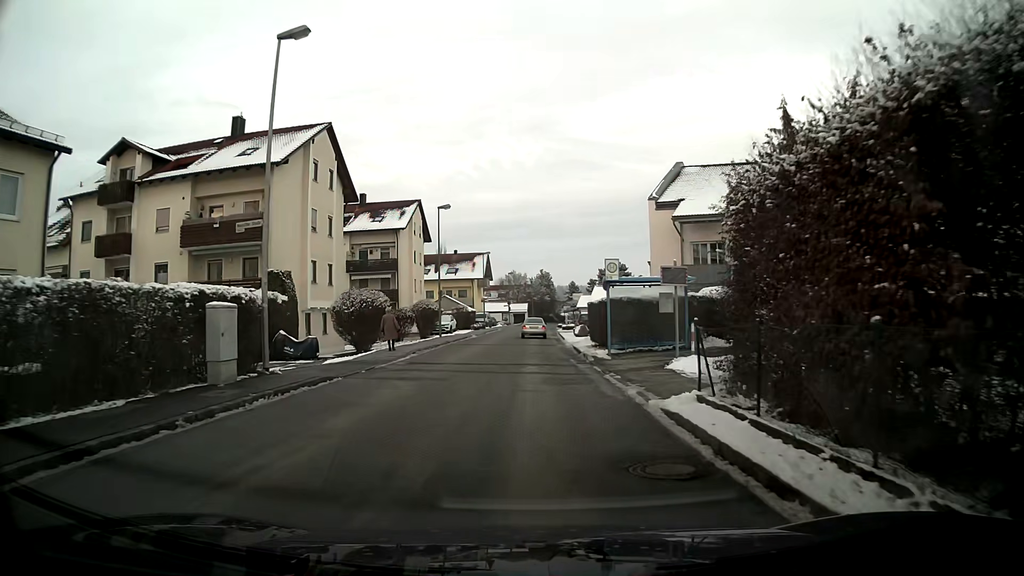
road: unclassified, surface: asphalt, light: Day
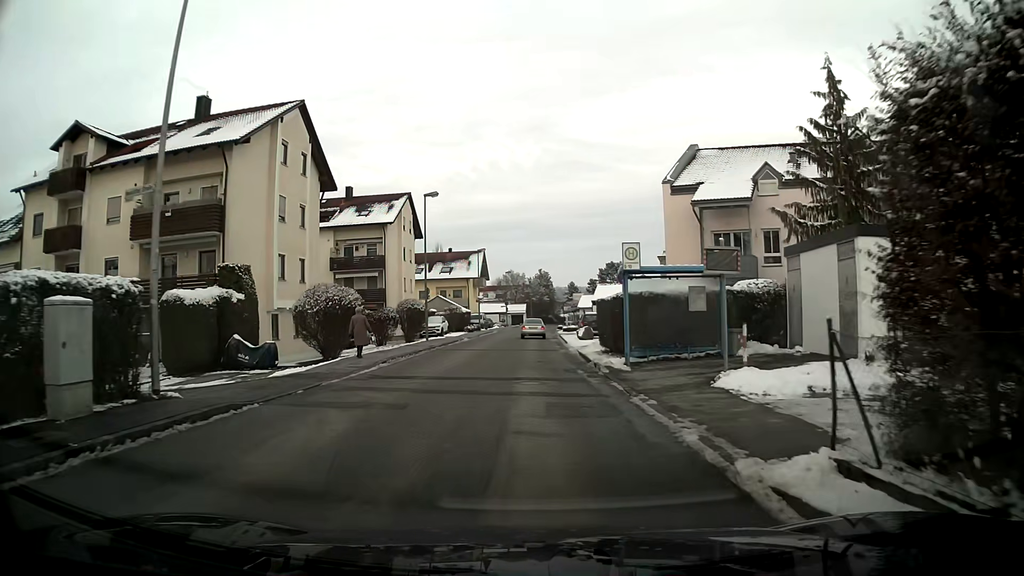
(0.0, +4.7) m; 0°
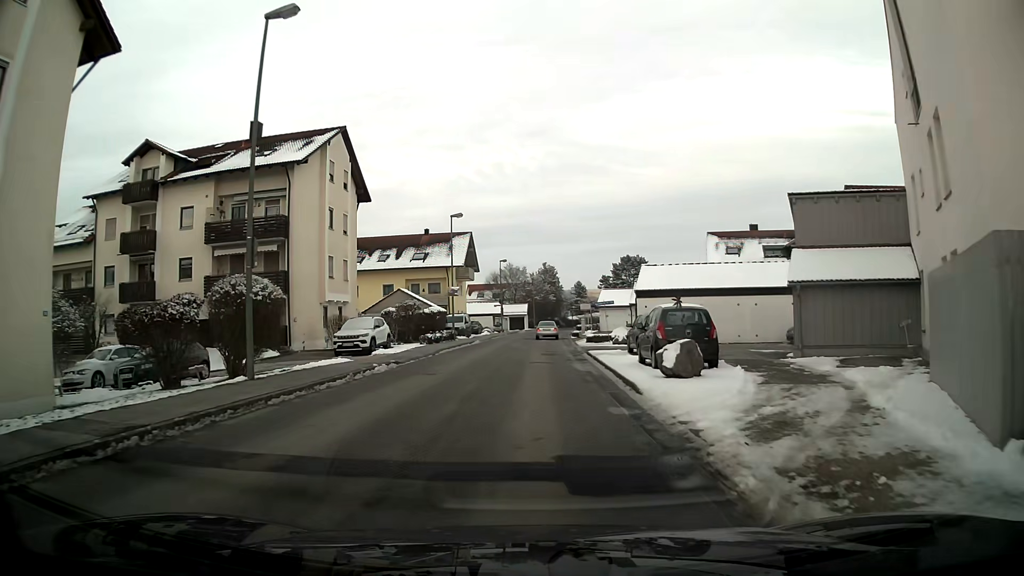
(-0.2, +23.9) m; 0°
(0, +10) (0, +20) (0, +30) (0, +40) (+1, +50) (+1, +60) (+2, +70) (+2, +80) (+3, +90) (+5, +100) m
